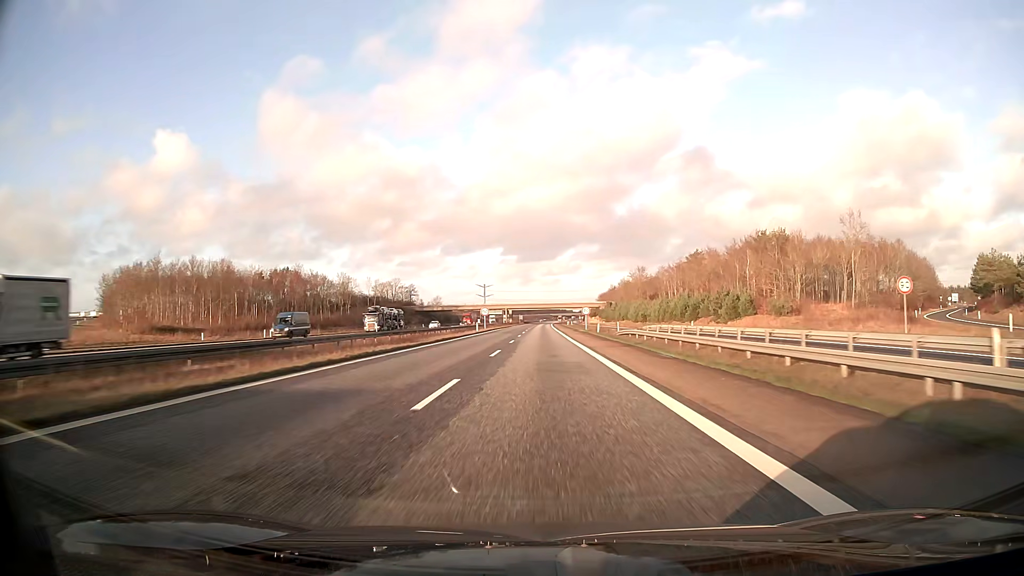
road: motorway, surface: asphalt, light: Day
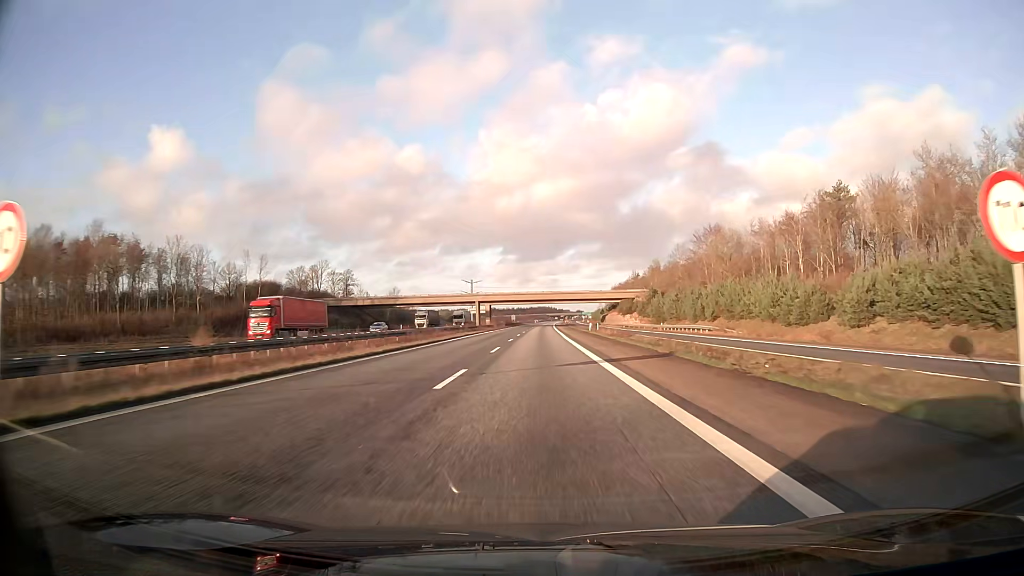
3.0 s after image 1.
(+0.3, +87.0) m; 0°
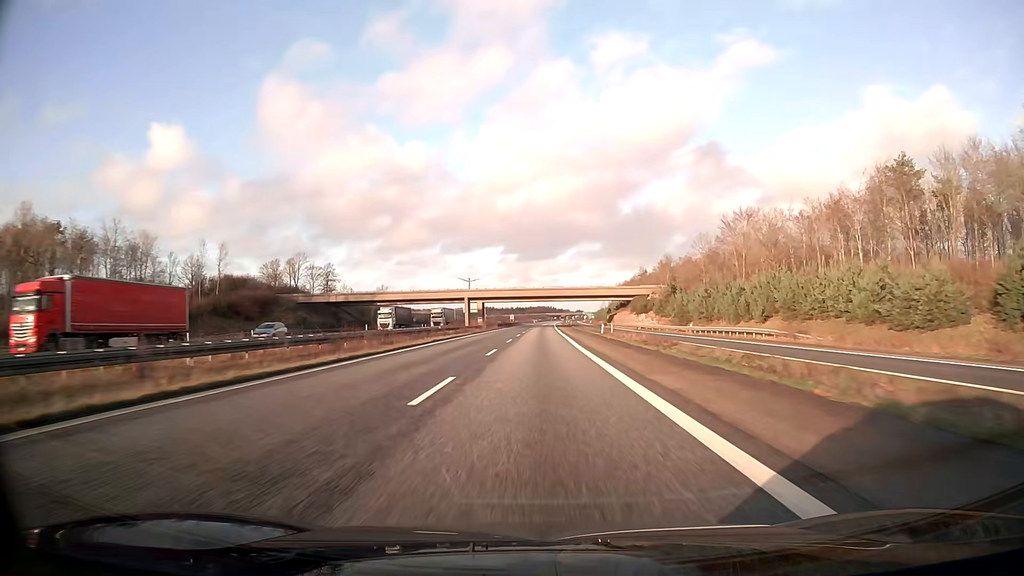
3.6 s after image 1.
(0.0, +17.4) m; 0°
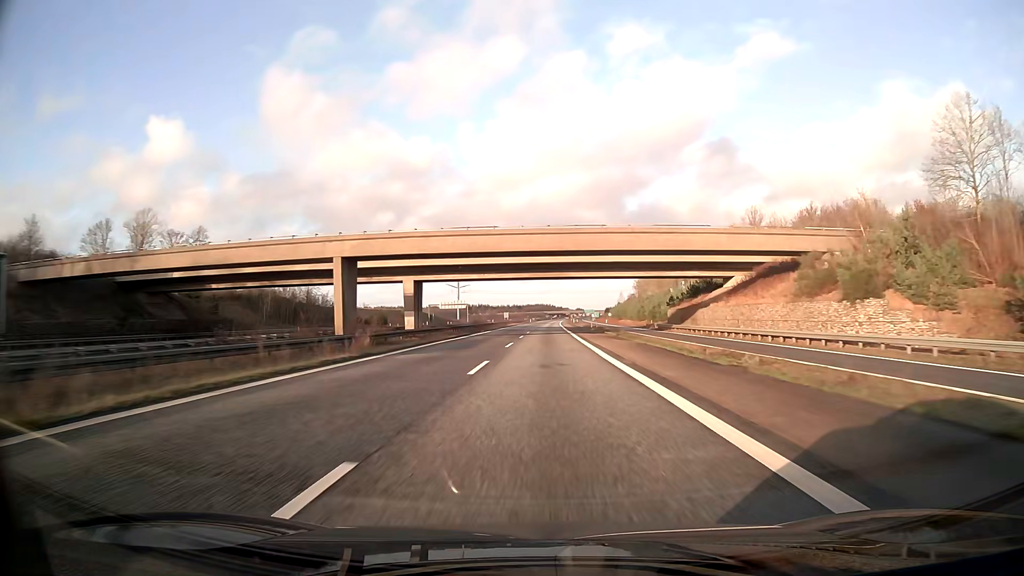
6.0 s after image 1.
(+0.2, +69.6) m; 0°
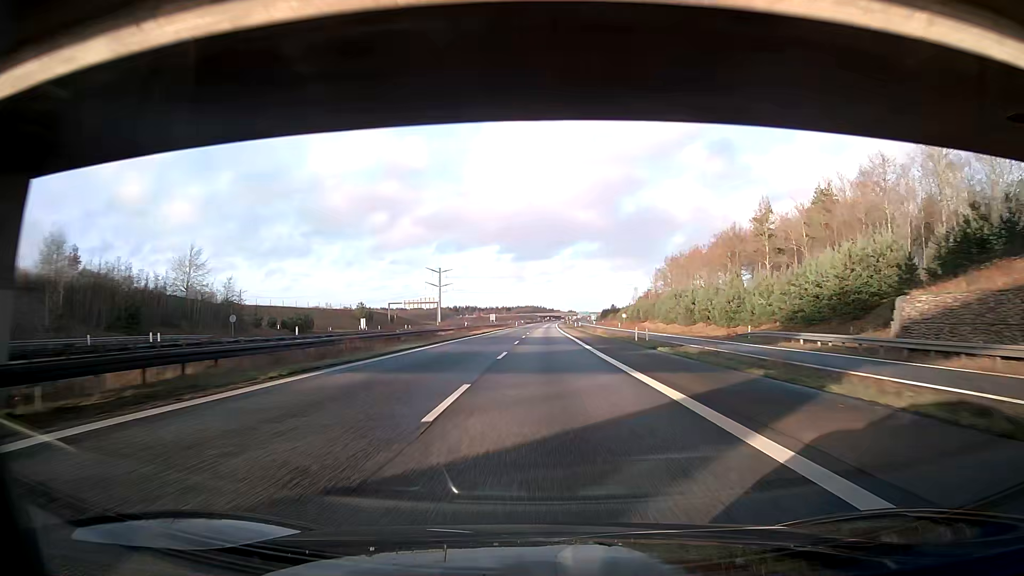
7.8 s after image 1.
(+0.2, +52.2) m; +1°
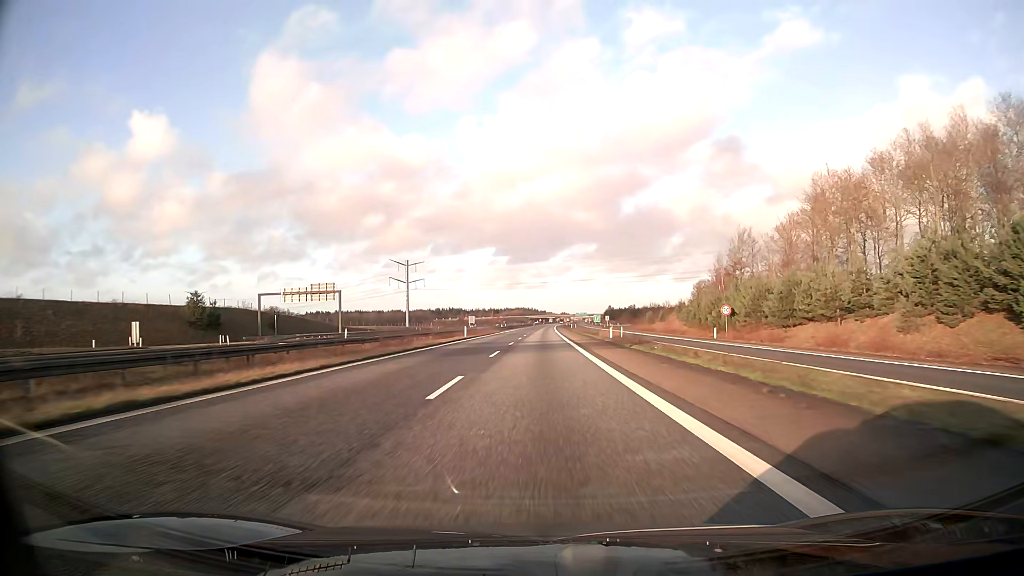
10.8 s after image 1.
(+1.1, +87.1) m; +1°
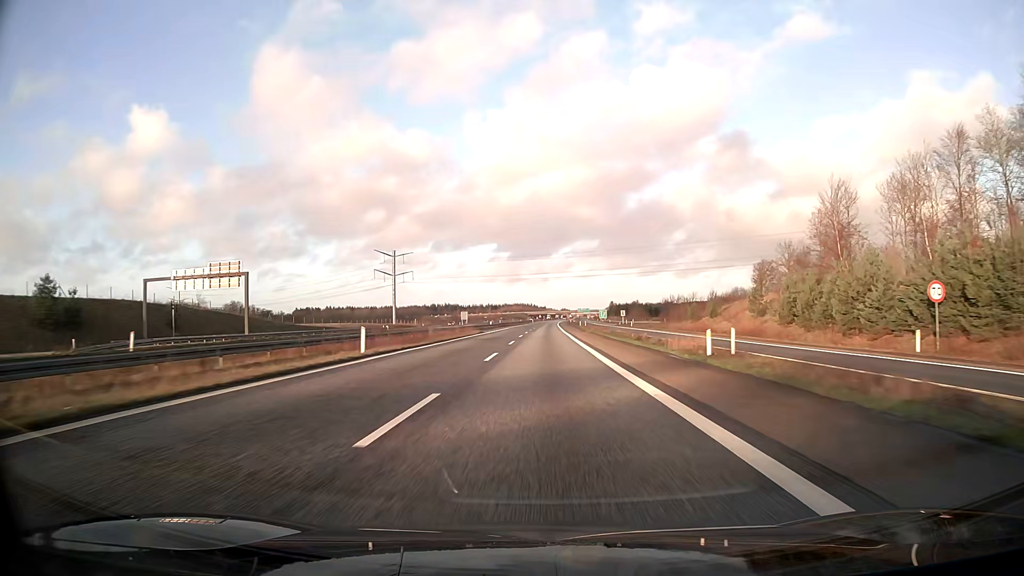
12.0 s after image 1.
(0.0, +34.8) m; 0°
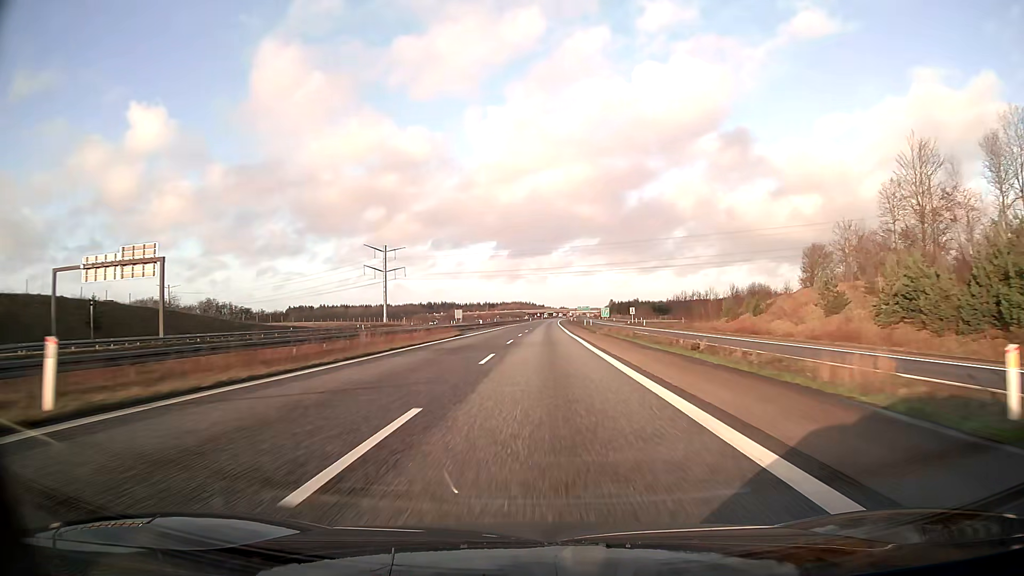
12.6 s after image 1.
(0.0, +17.4) m; 0°
(0, +10) (0, +20) (0, +30) (0, +40) (0, +50) (0, +60) (+1, +70) (+1, +80) (+1, +90) (+1, +100) m
